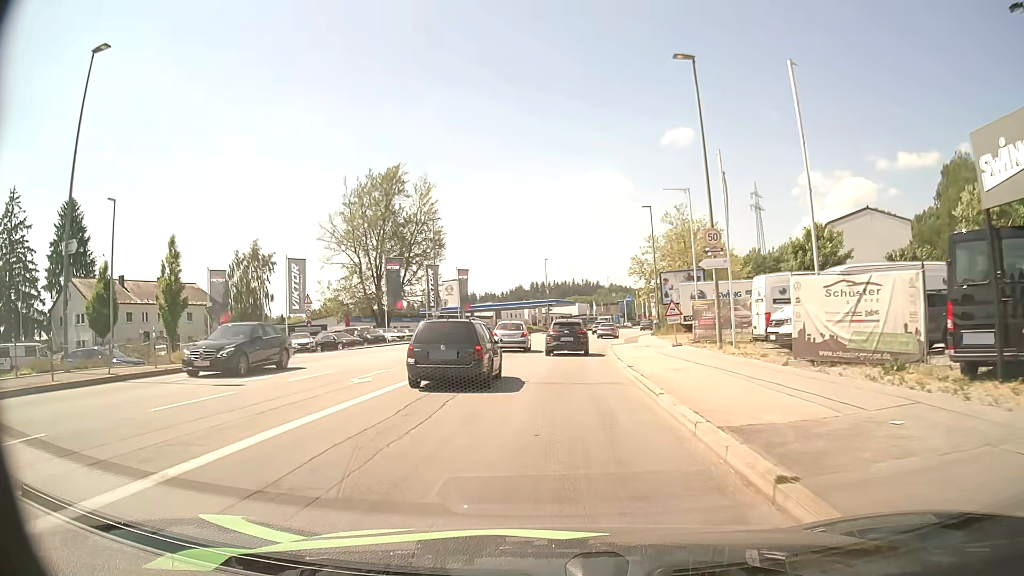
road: tertiary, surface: asphalt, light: Day
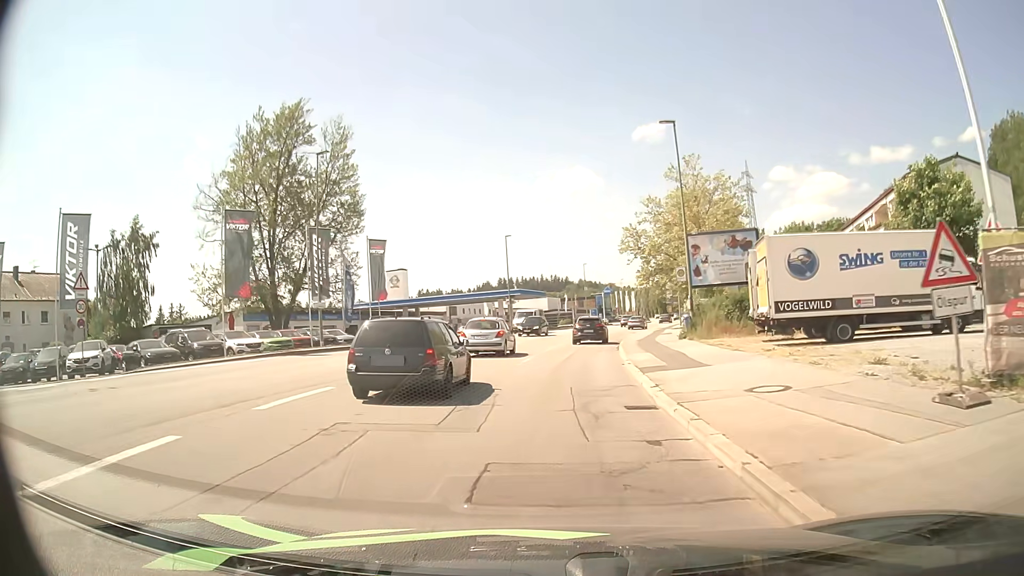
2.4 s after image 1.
(+0.5, +22.8) m; +2°
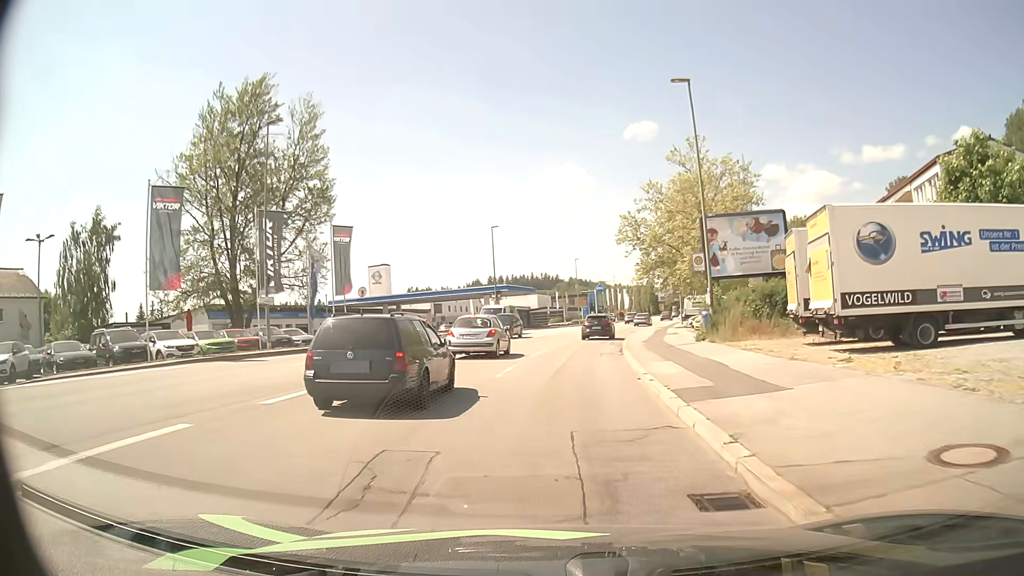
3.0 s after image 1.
(+0.1, +5.6) m; +1°
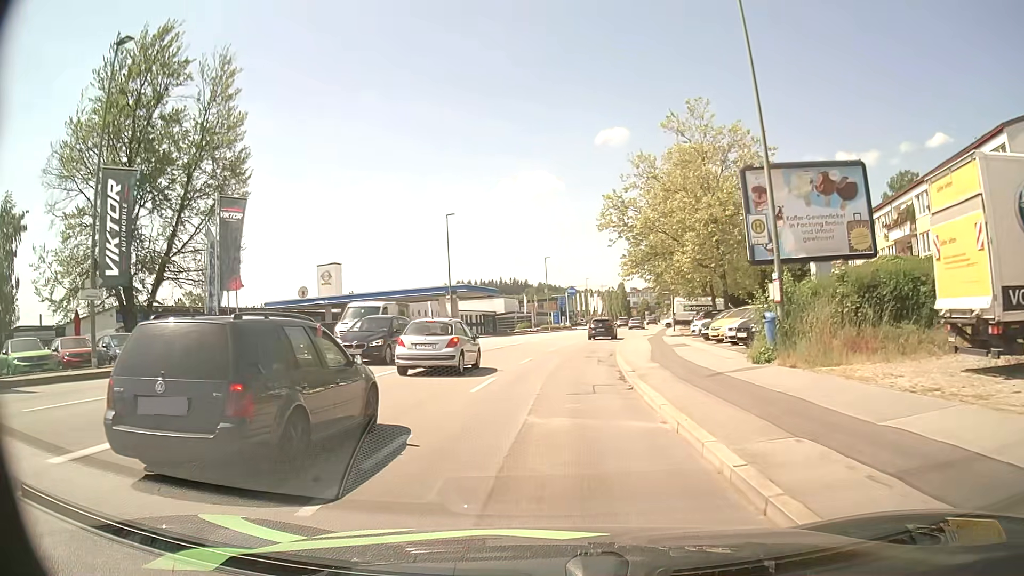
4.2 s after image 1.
(+0.3, +10.8) m; +3°
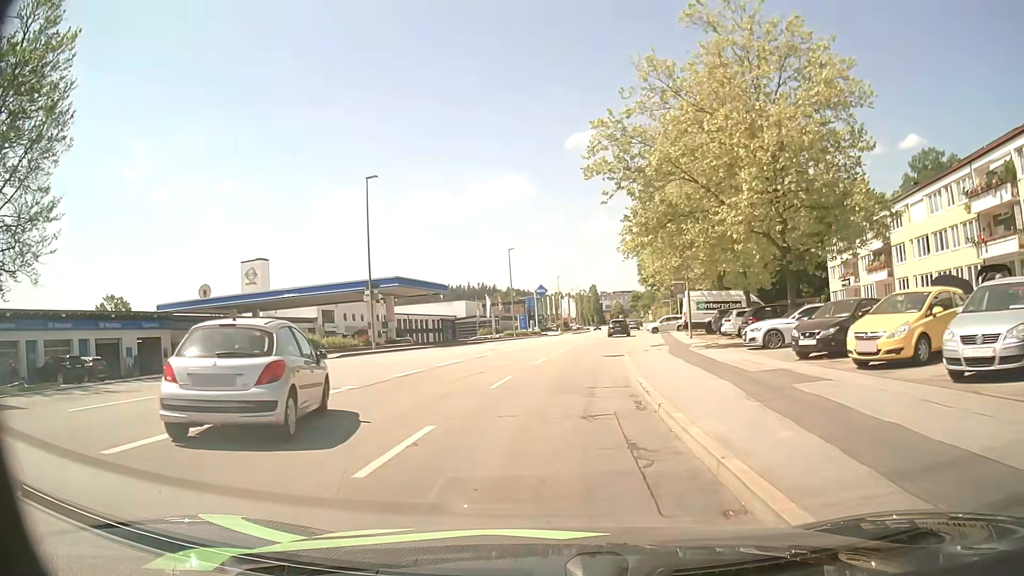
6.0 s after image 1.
(+0.4, +16.7) m; +3°
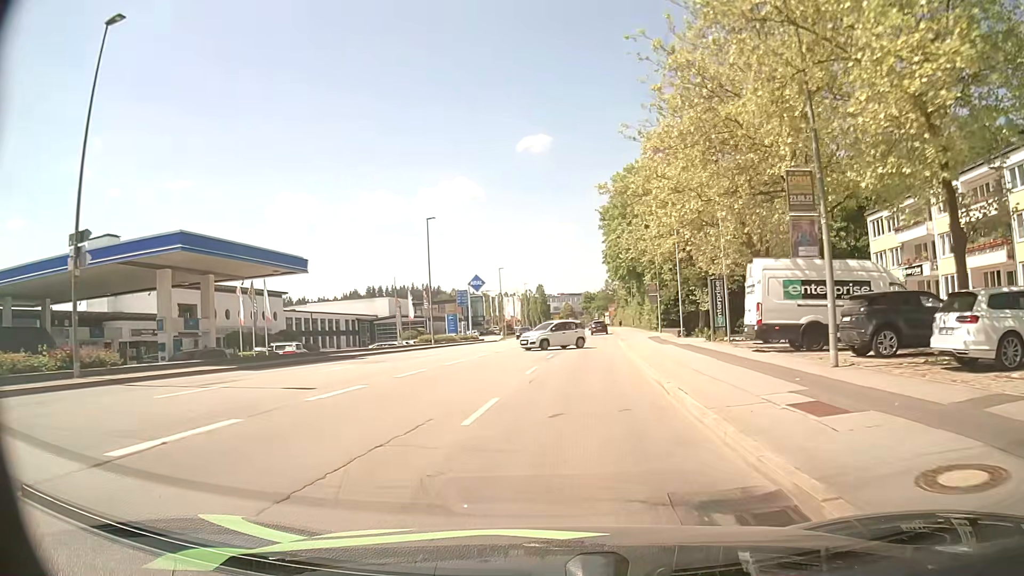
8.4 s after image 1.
(+0.6, +23.7) m; +4°
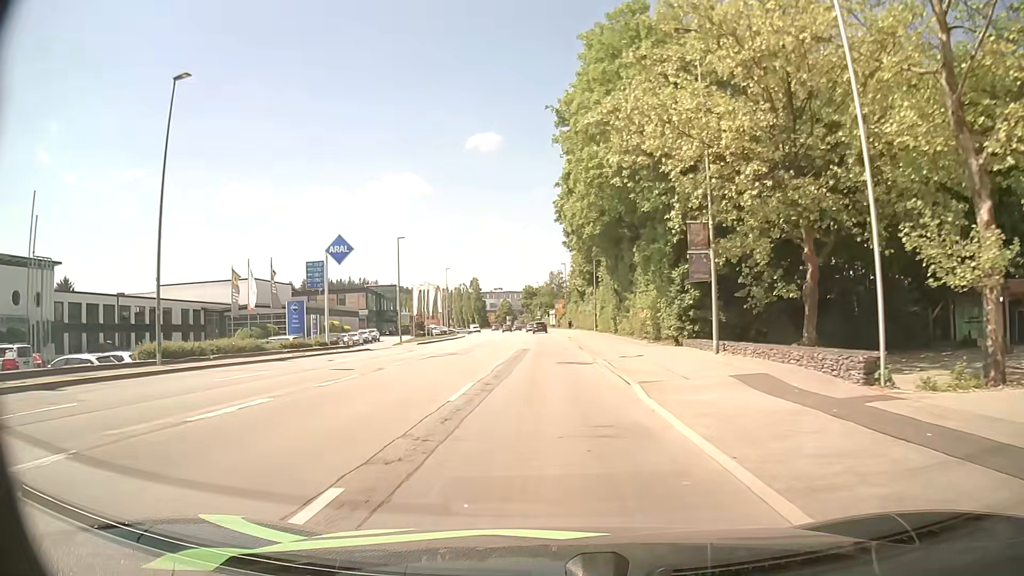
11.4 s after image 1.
(+1.7, +33.0) m; +5°
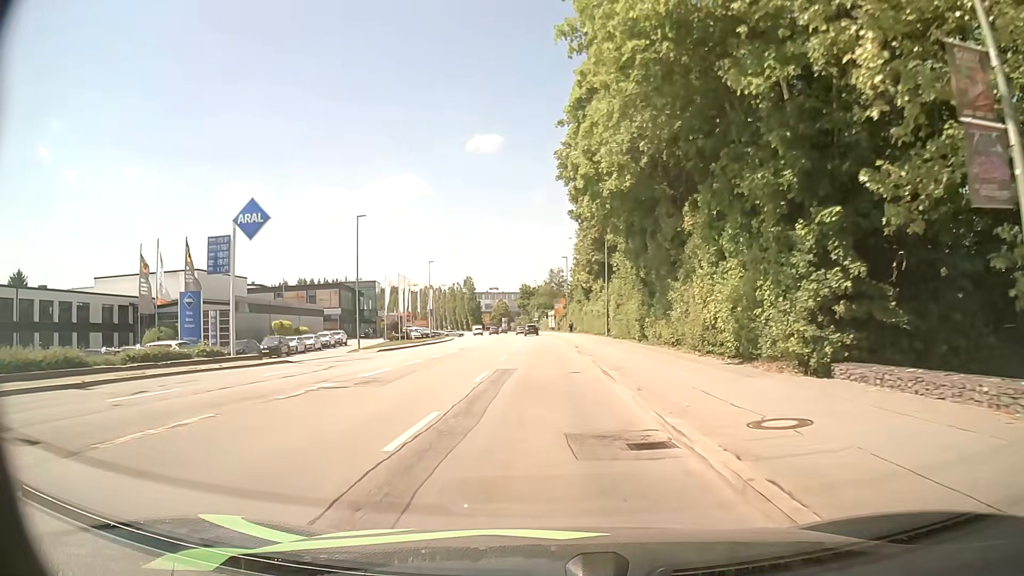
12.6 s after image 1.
(0.0, +14.3) m; 0°
(0, +10) (0, +20) (0, +30) (0, +40) (0, +50) (-1, +60) (-1, +70) (-1, +80) (-2, +90) (-3, +100) m
